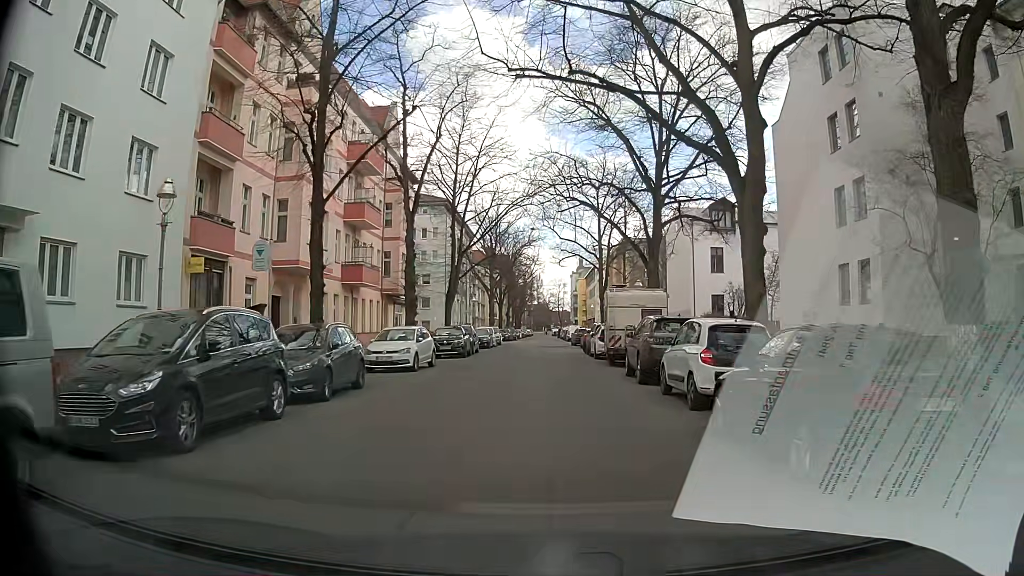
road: residential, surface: asphalt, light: Day
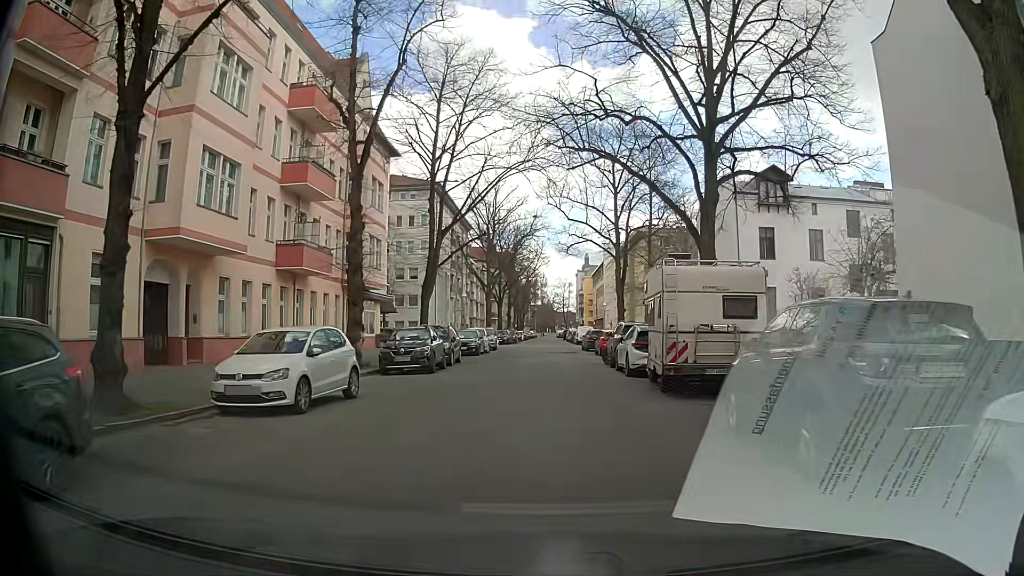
(-0.2, +10.5) m; 0°
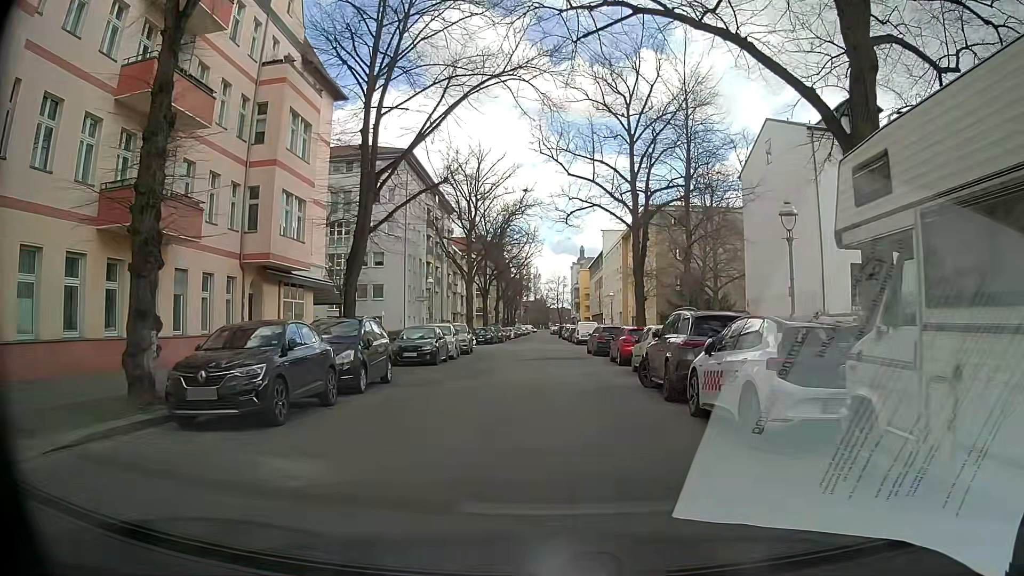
(-0.3, +12.7) m; -1°
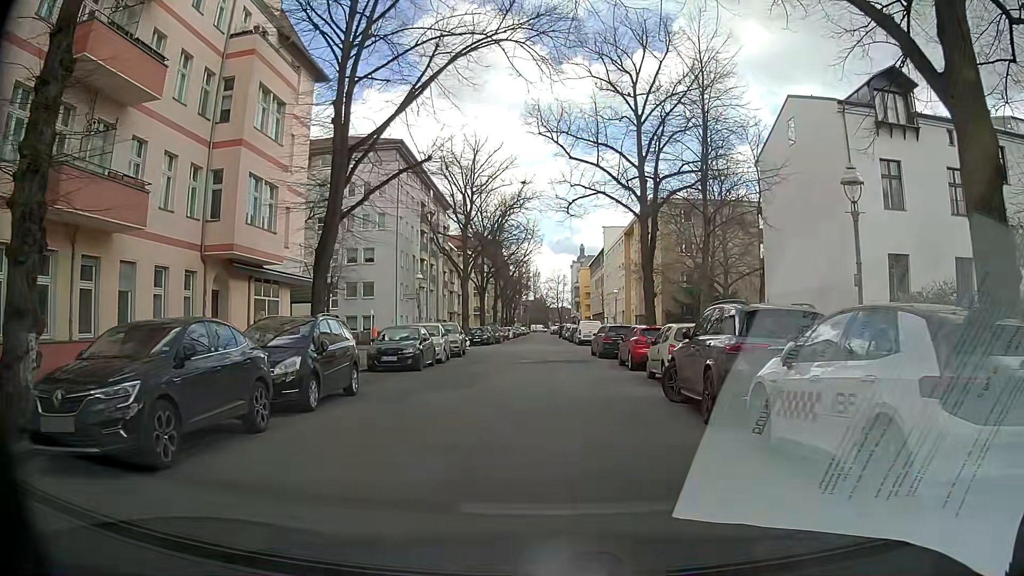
(0.0, +3.3) m; 0°
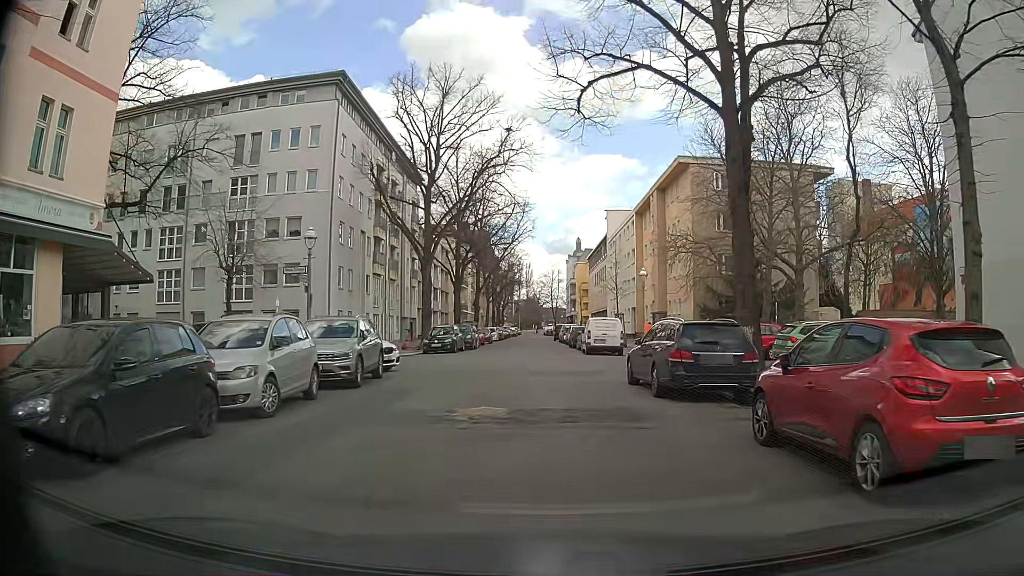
(0.0, +16.4) m; 0°
